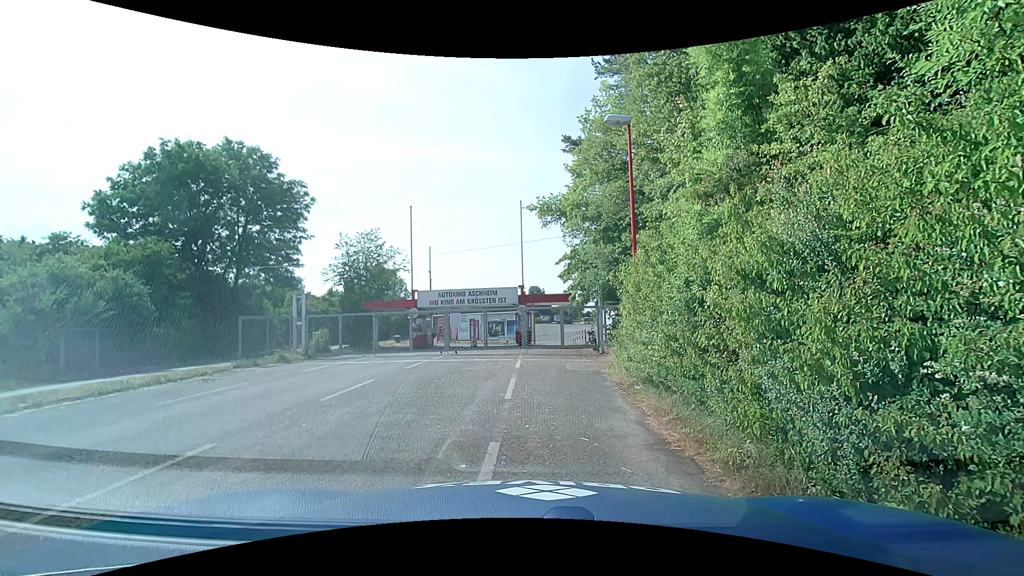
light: Day
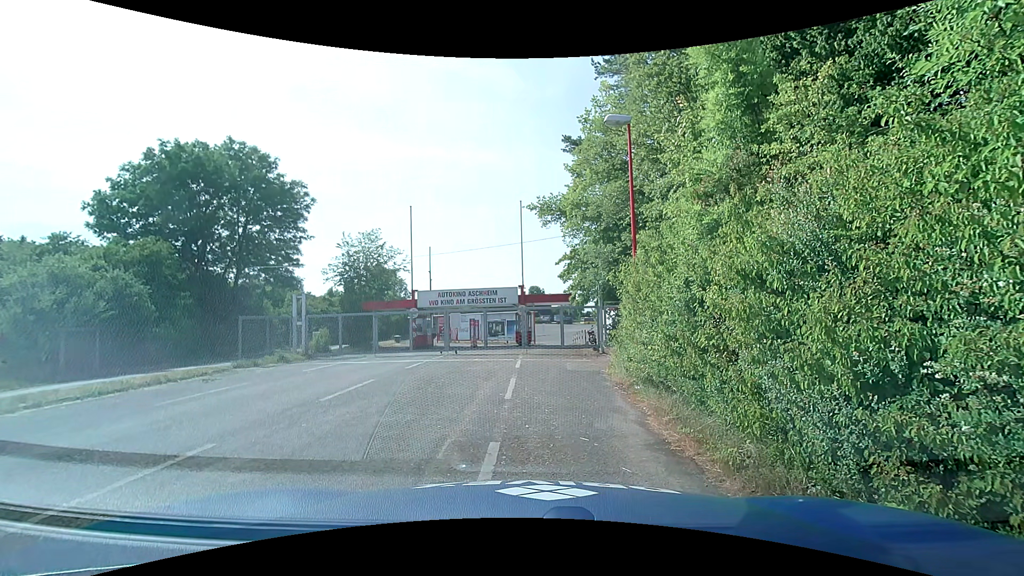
(0.0, 0.0) m; 0°
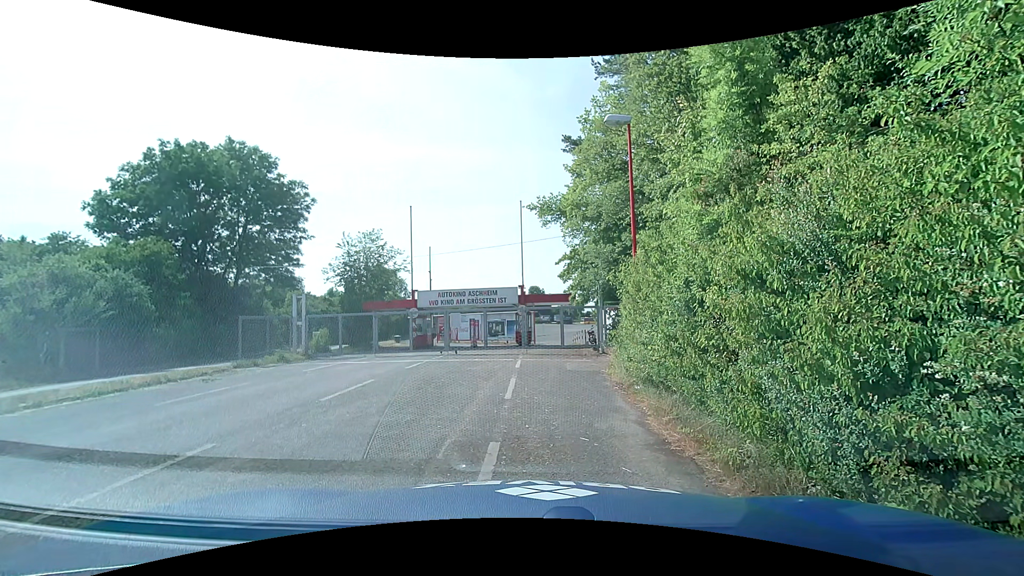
(0.0, 0.0) m; 0°
